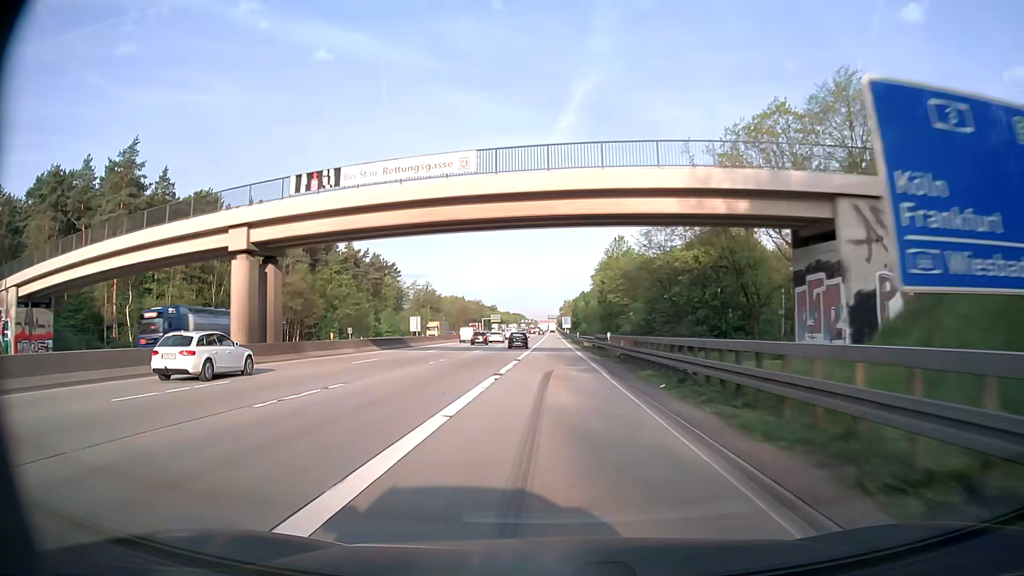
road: motorway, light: Day
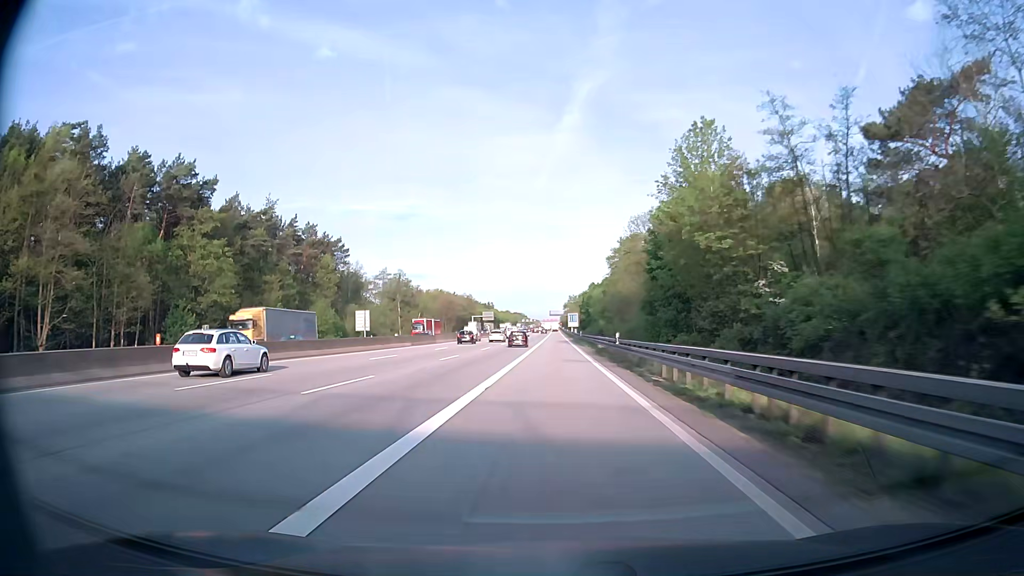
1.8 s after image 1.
(-0.1, +51.5) m; 0°
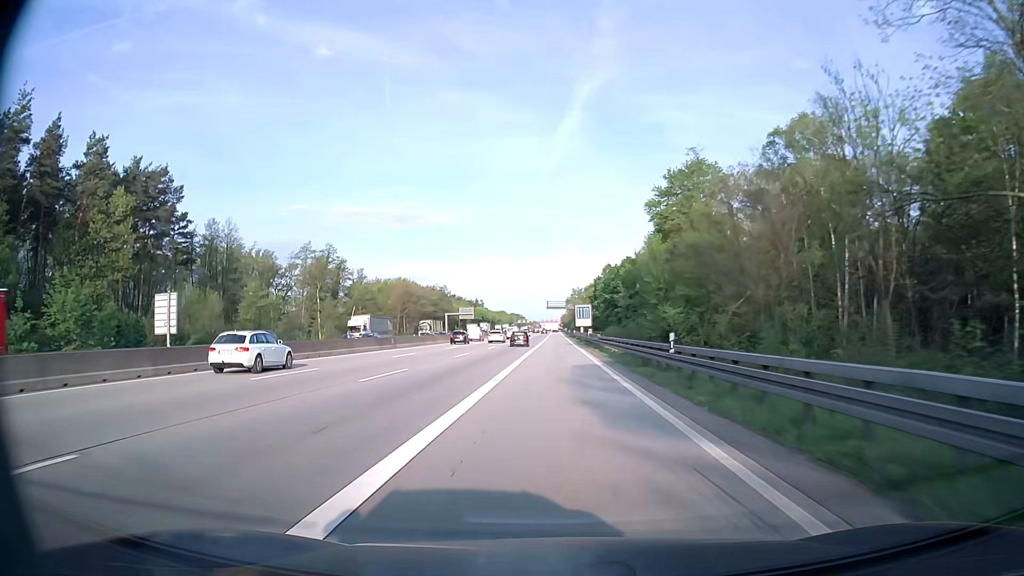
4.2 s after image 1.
(-0.1, +67.9) m; 0°
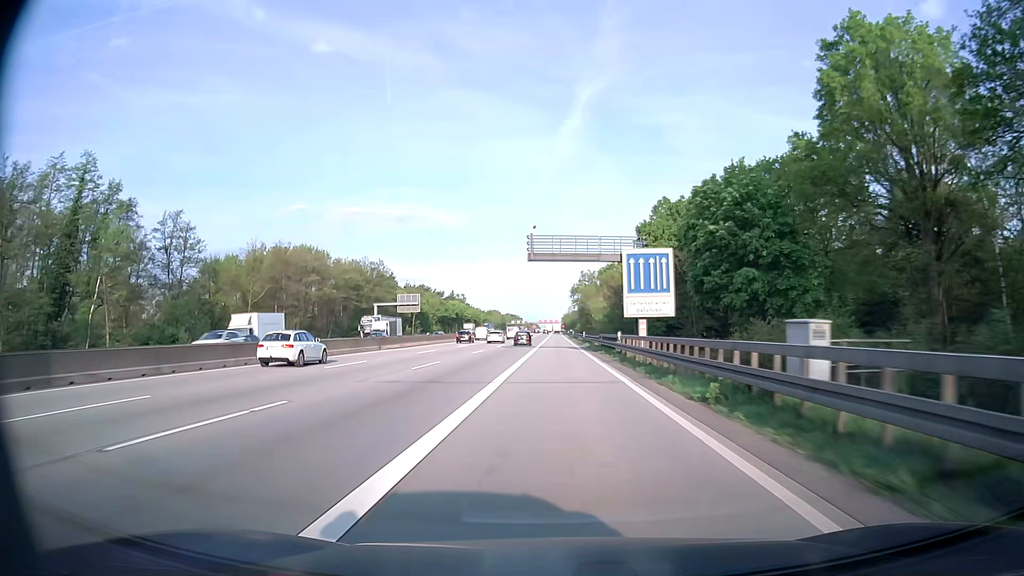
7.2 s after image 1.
(+0.2, +83.9) m; 0°
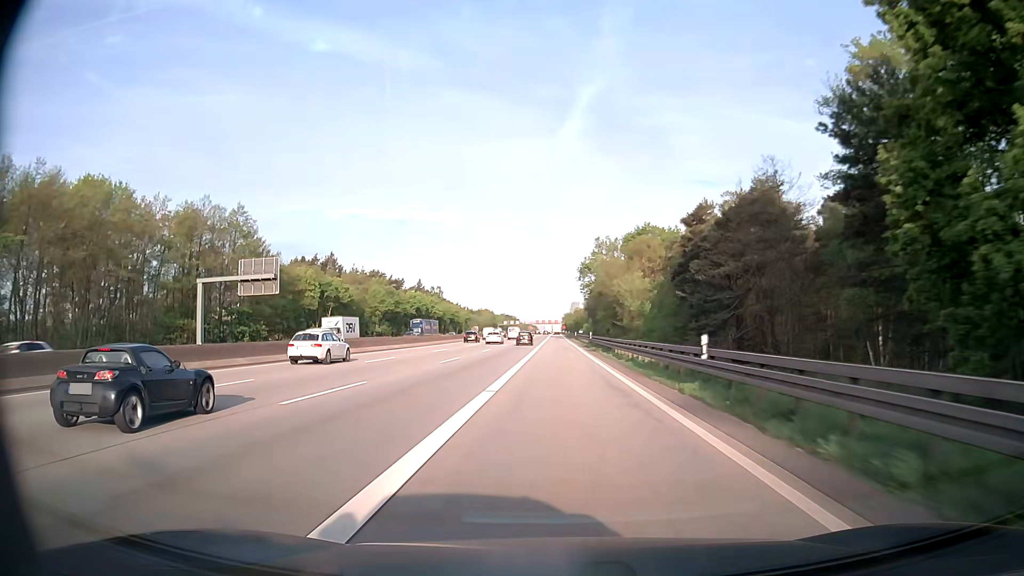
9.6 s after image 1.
(-0.1, +66.7) m; 0°
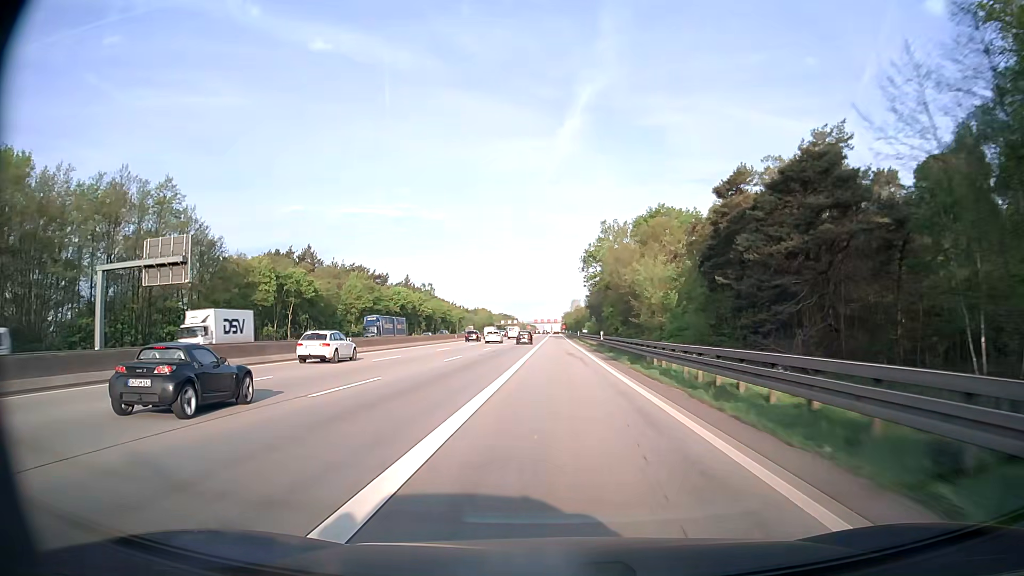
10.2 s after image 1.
(0.0, +16.7) m; 0°
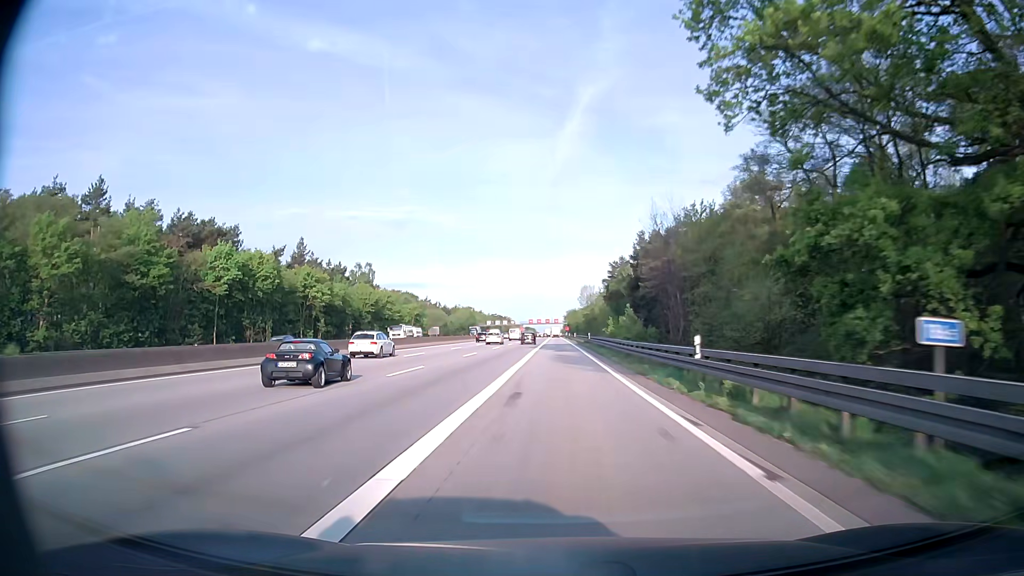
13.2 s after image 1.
(-0.1, +83.2) m; 0°
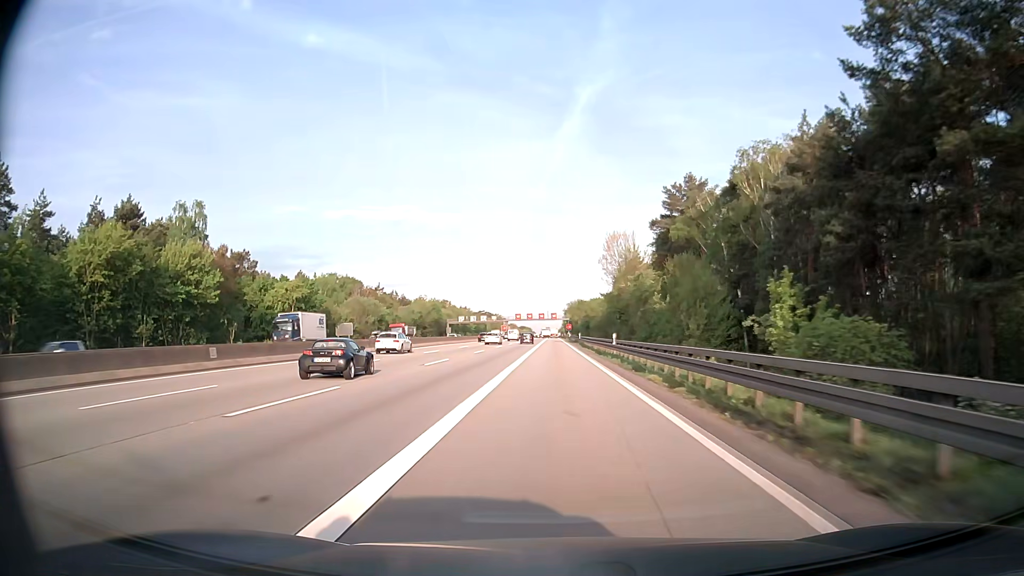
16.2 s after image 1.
(0.0, +82.8) m; 0°
(0, +10) (0, +20) (0, +30) (0, +40) (0, +50) (0, +60) (0, +70) (0, +80) (0, +90) (0, +100) m
